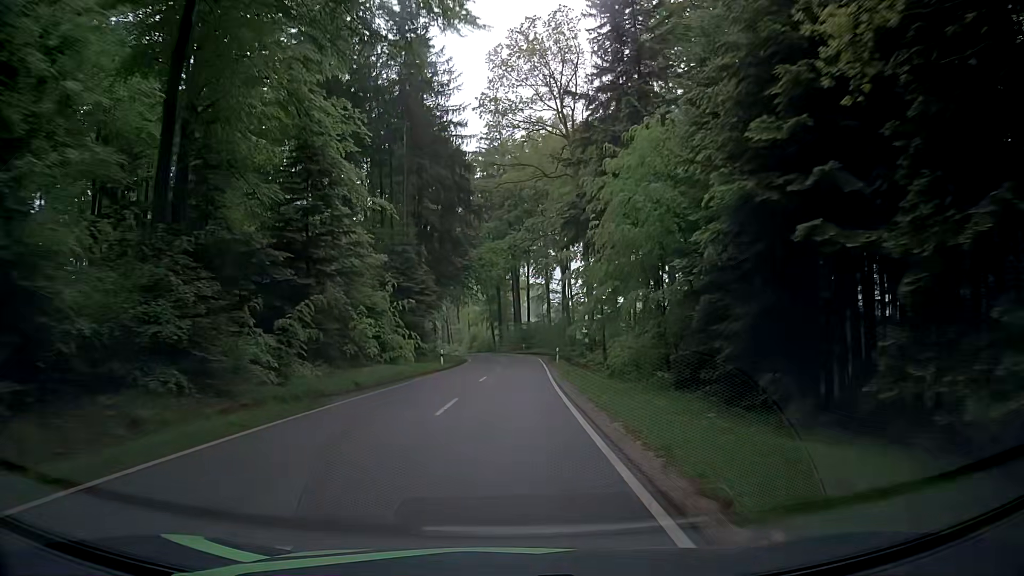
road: tertiary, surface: asphalt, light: Day
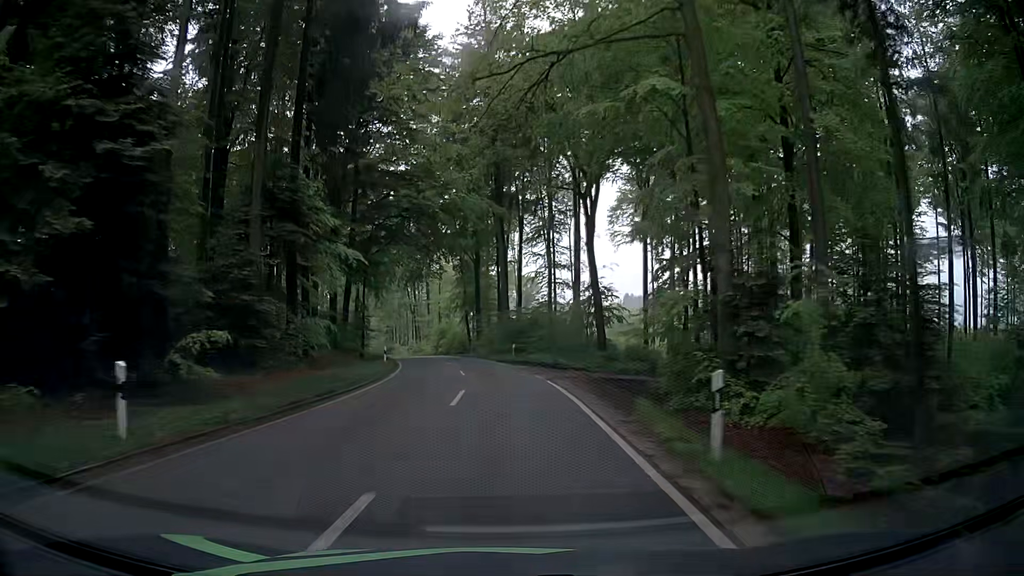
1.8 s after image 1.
(+1.0, +34.7) m; +2°
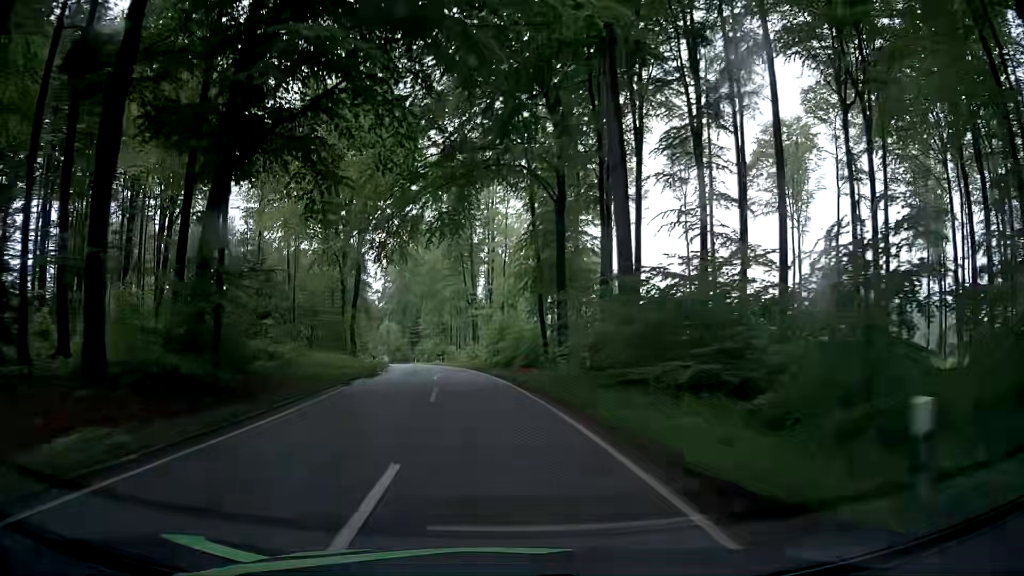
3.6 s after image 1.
(-1.4, +34.5) m; -7°
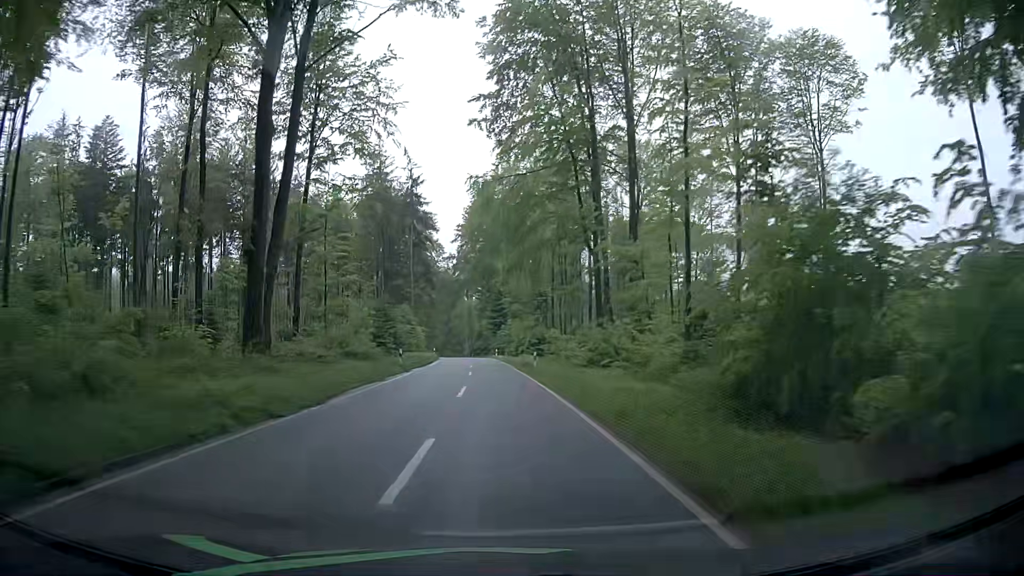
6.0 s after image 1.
(-2.8, +46.4) m; -7°
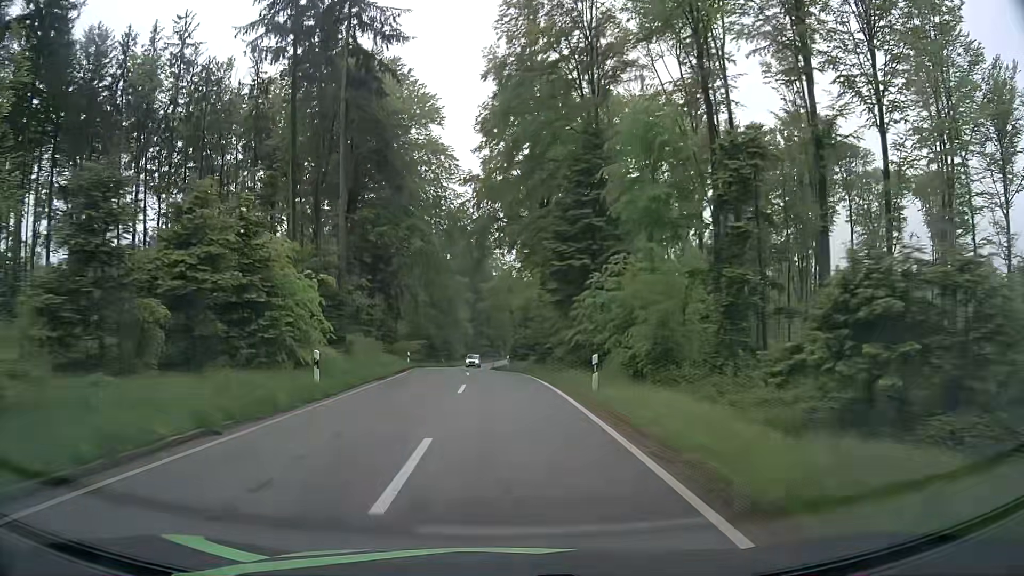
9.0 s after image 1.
(-2.1, +60.4) m; -5°
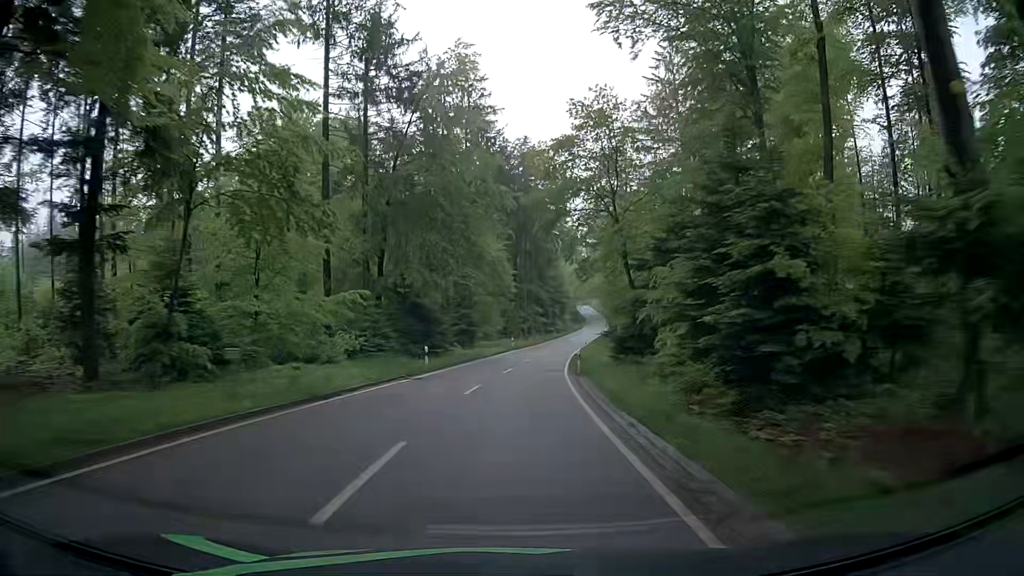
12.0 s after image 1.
(-2.5, +60.8) m; -4°
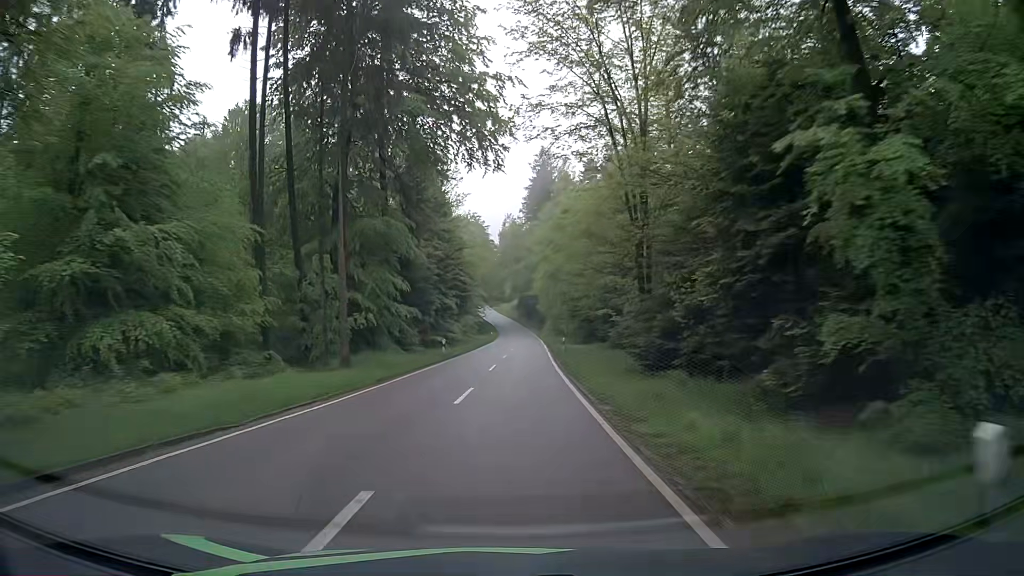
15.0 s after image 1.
(+5.3, +63.0) m; +9°
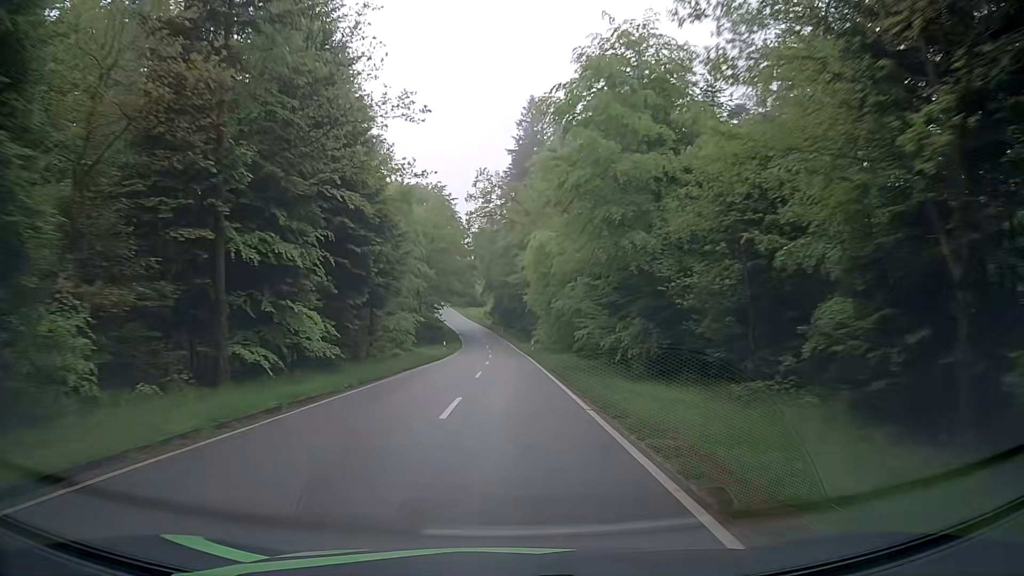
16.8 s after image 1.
(+1.0, +39.0) m; +3°
(0, +10) (0, +20) (0, +30) (-1, +40) (-1, +50) (-1, +60) (-2, +70) (-2, +80) (-3, +90) (-4, +100) m
